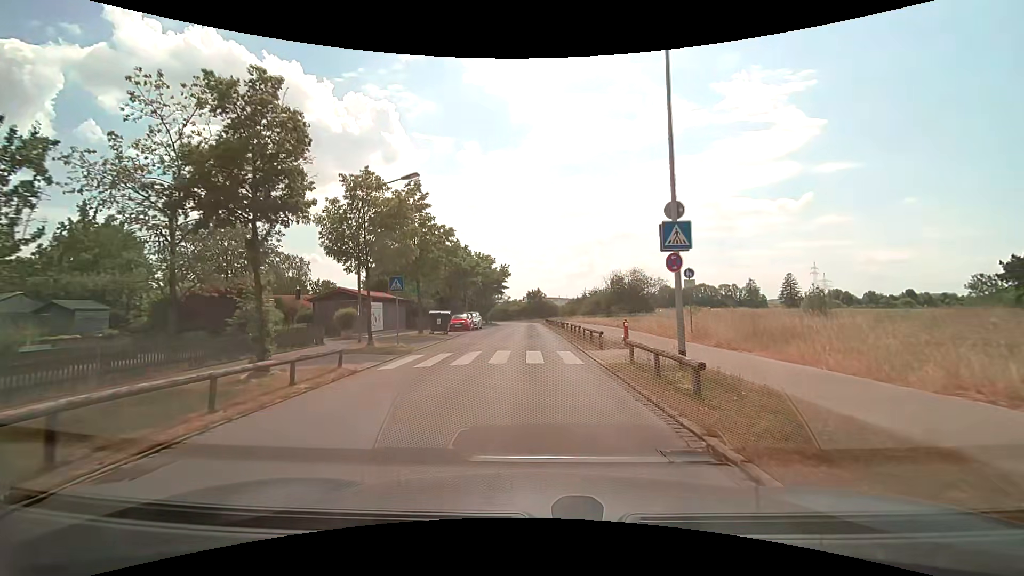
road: residential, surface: asphalt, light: Day
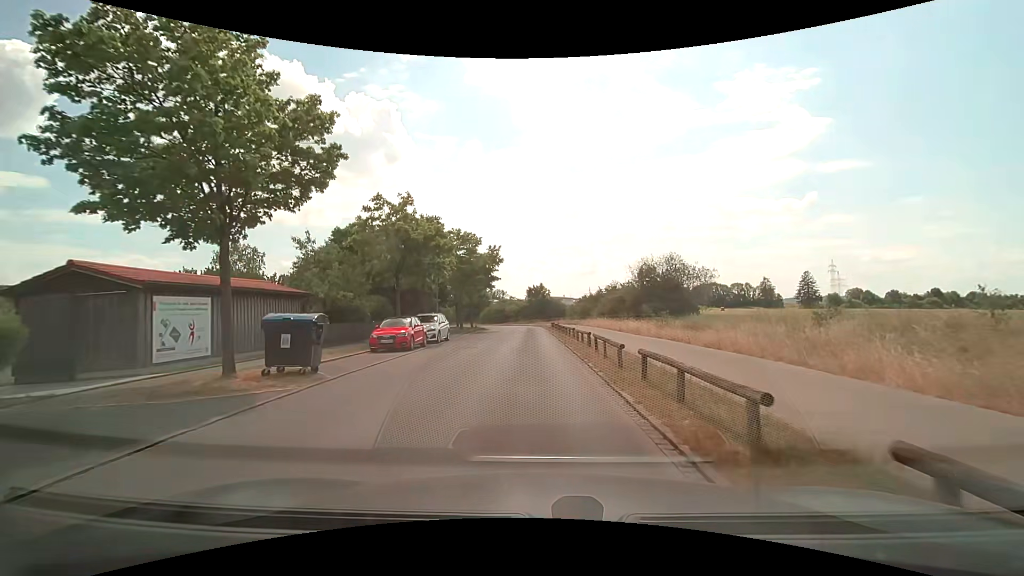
(-0.1, +18.6) m; -1°
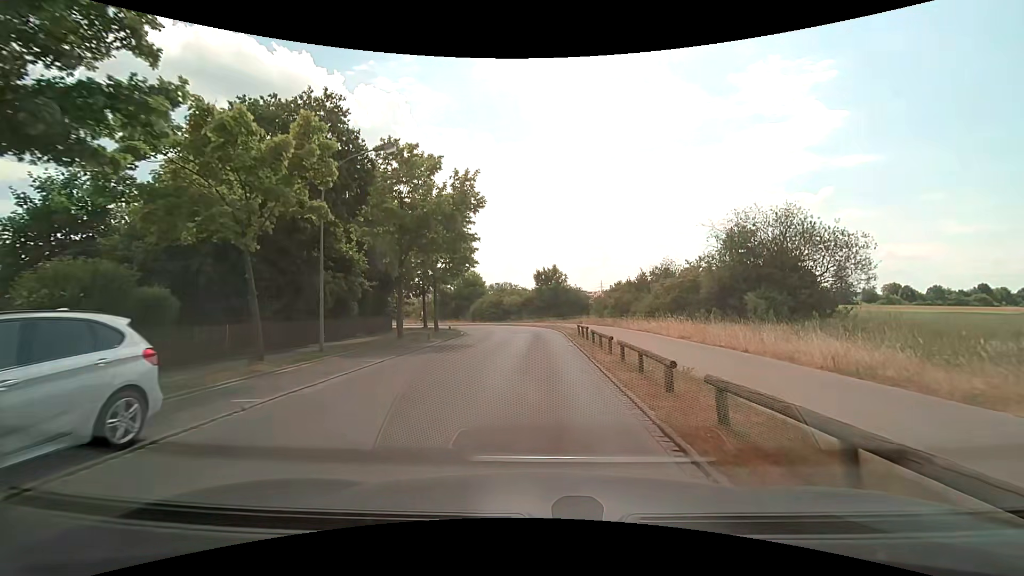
(0.0, +23.1) m; -1°
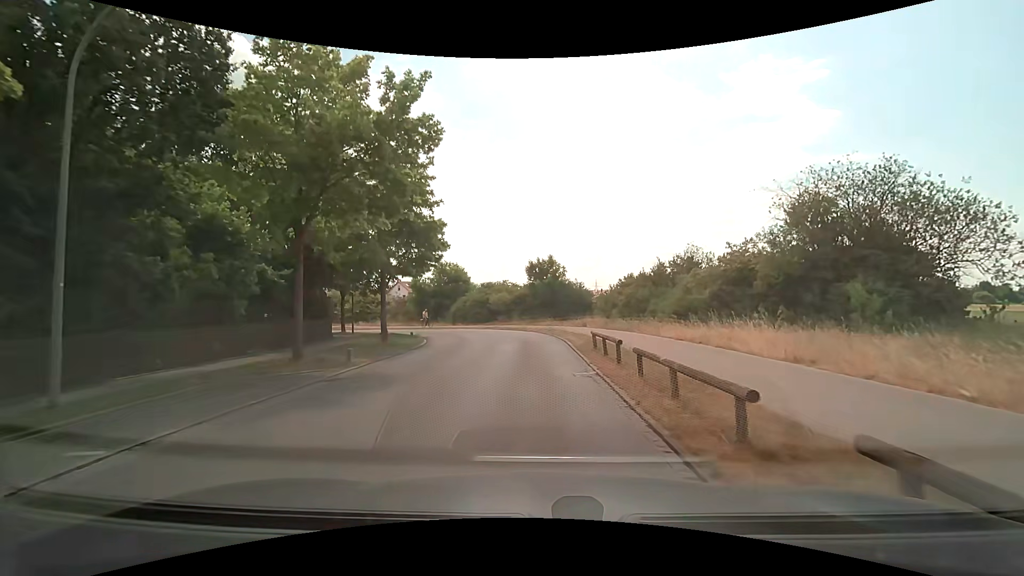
(+0.1, +9.4) m; +1°
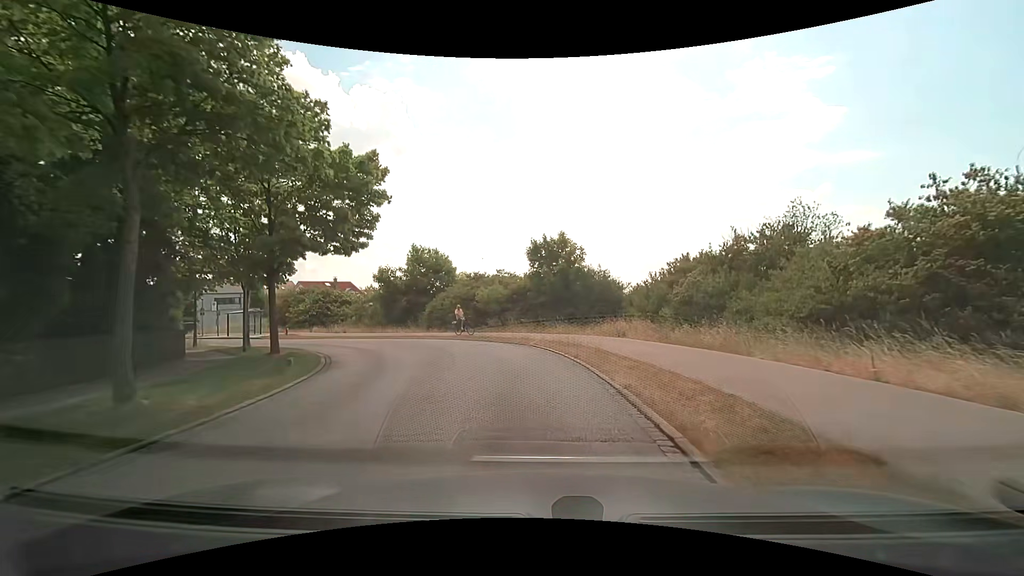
(-0.1, +13.9) m; -2°
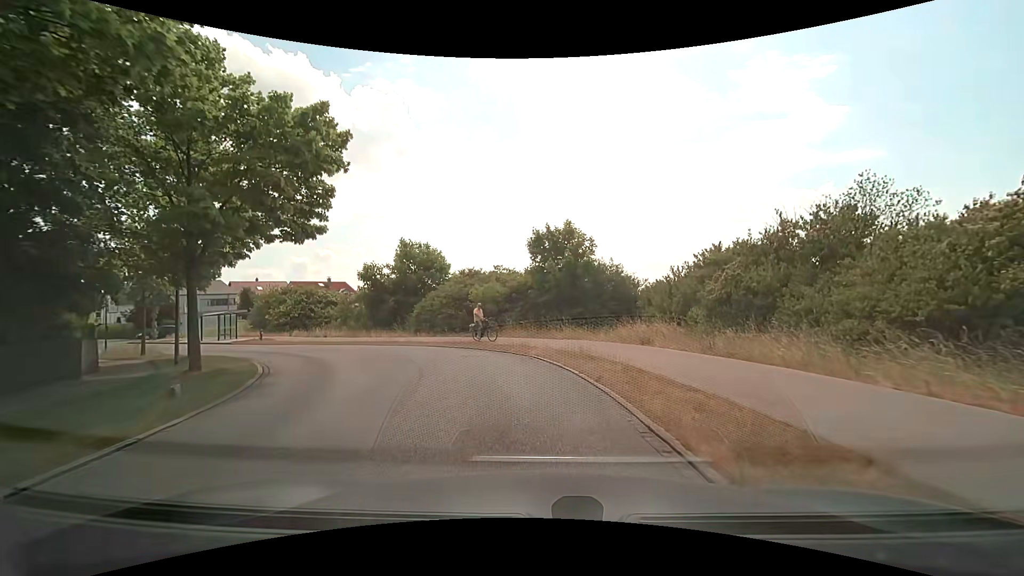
(+0.1, +4.3) m; +1°
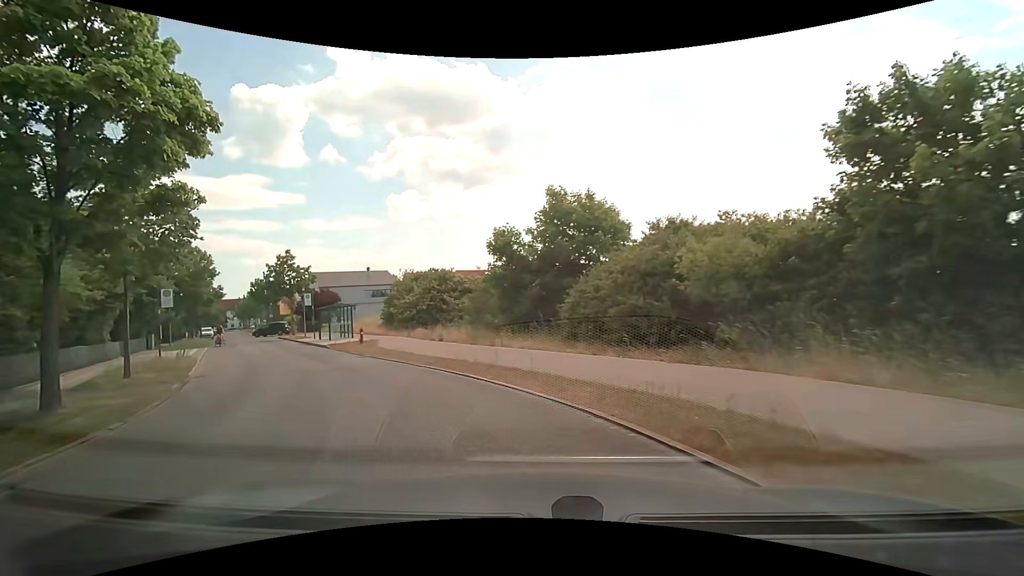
(-2.0, +15.4) m; -20°
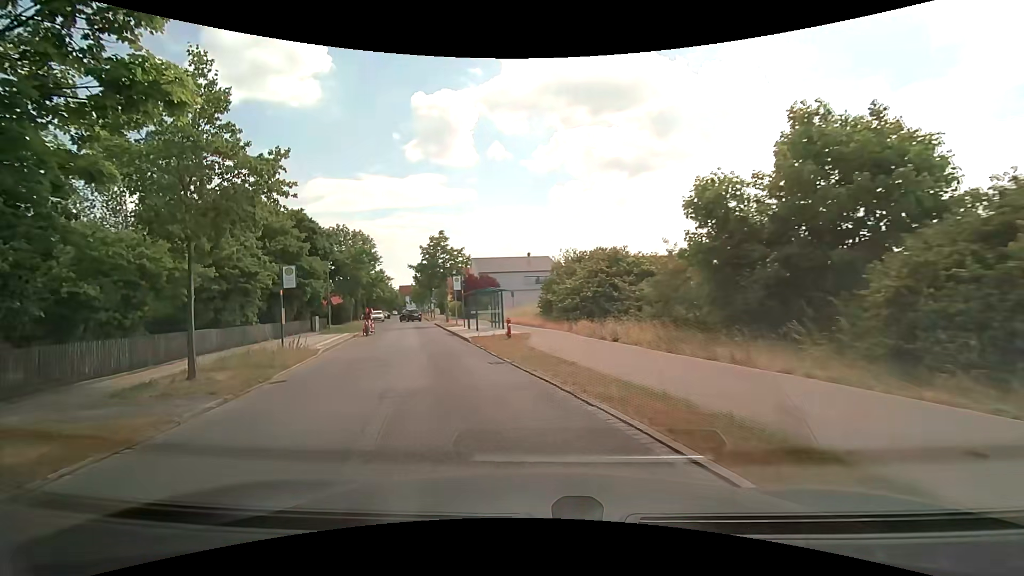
(-1.2, +7.3) m; -18°
(-1, +10) (-4, +20) (-7, +29) (-9, +39) (-12, +48) (-15, +58) (-17, +68) (-20, +77) (-23, +87) (-25, +97) m
